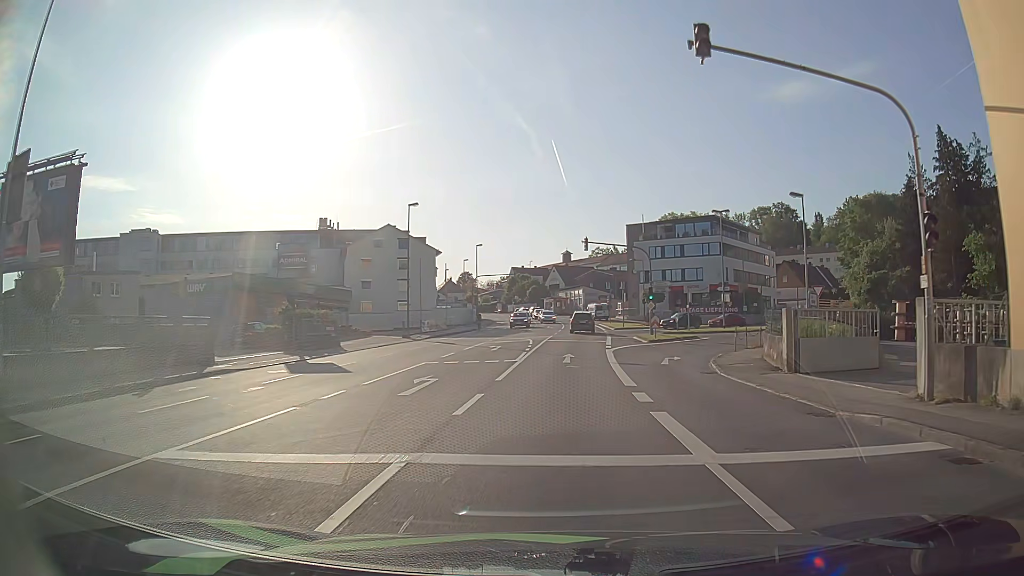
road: tertiary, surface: asphalt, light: Day
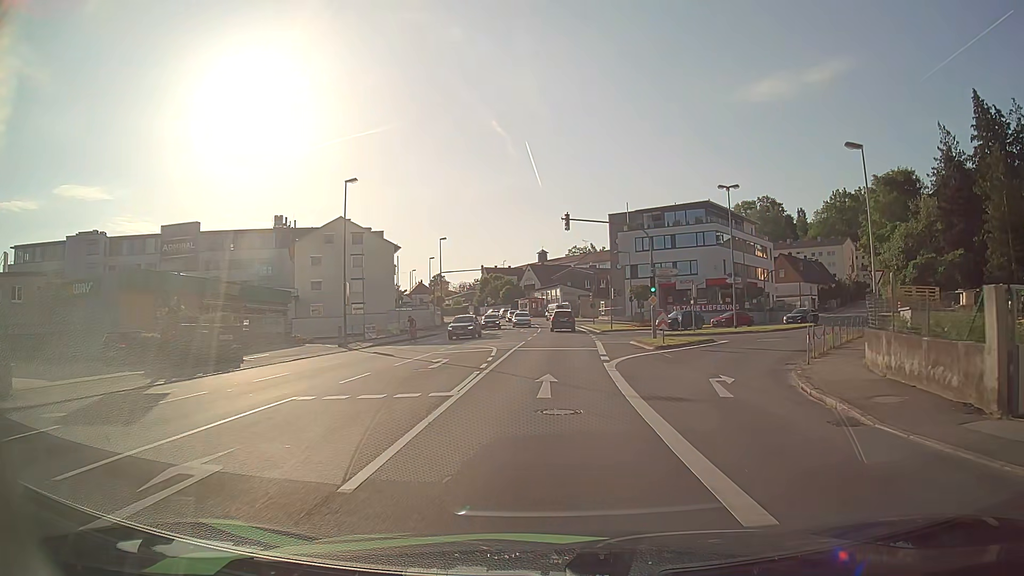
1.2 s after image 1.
(+0.2, +10.8) m; +2°
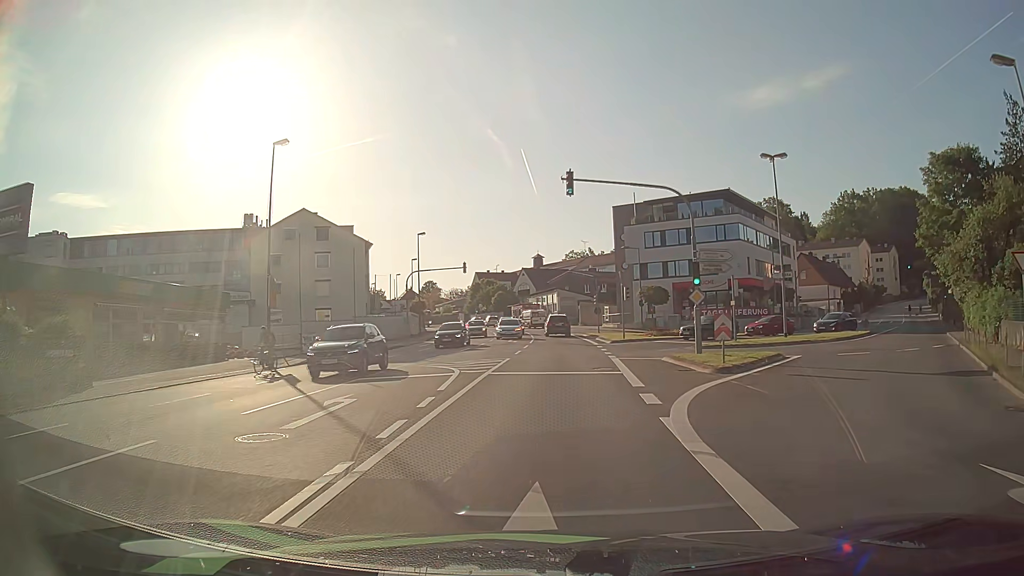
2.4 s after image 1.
(0.0, +11.4) m; 0°
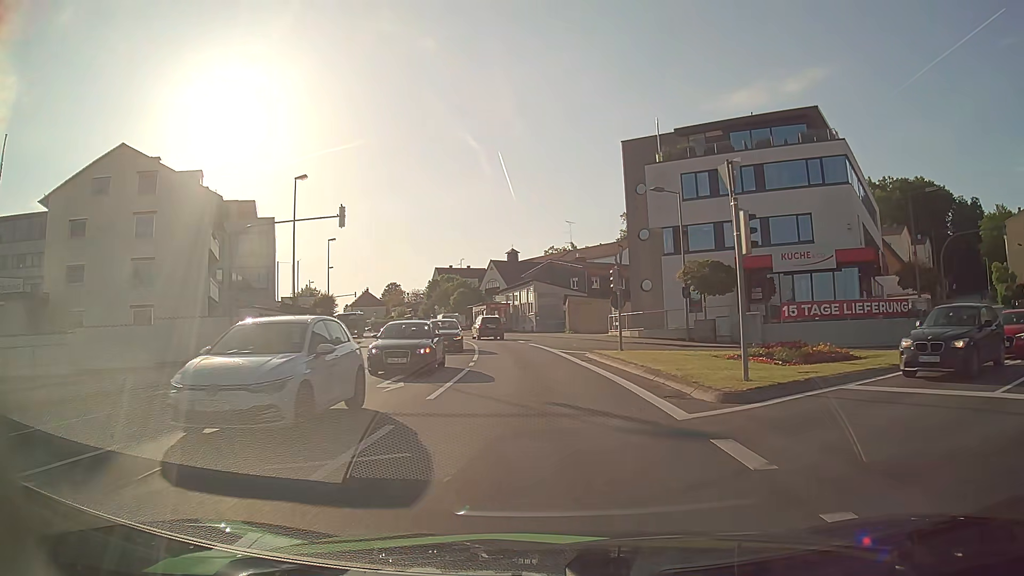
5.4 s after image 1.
(+0.6, +29.5) m; +2°
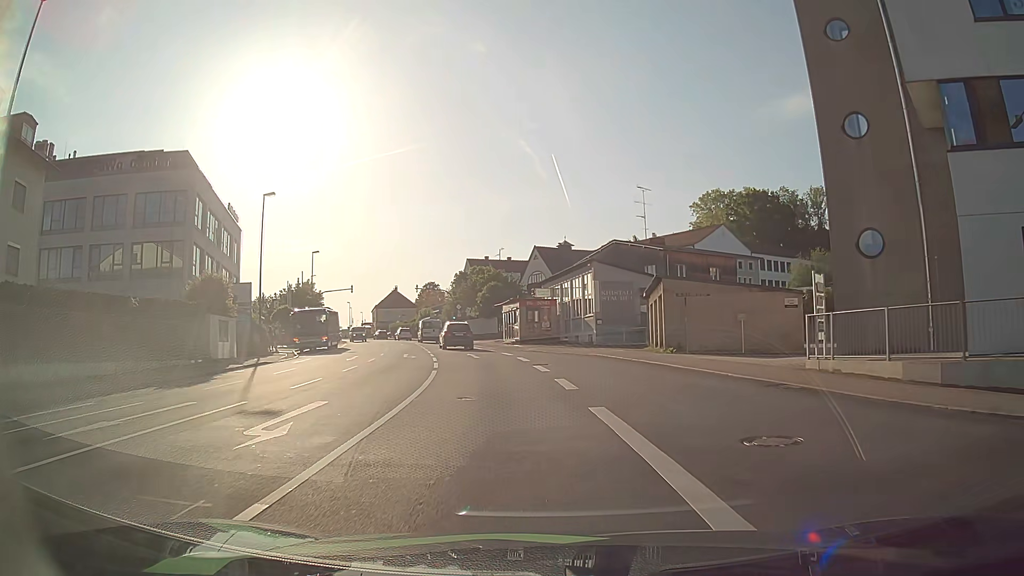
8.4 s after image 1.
(-0.8, +27.2) m; -5°
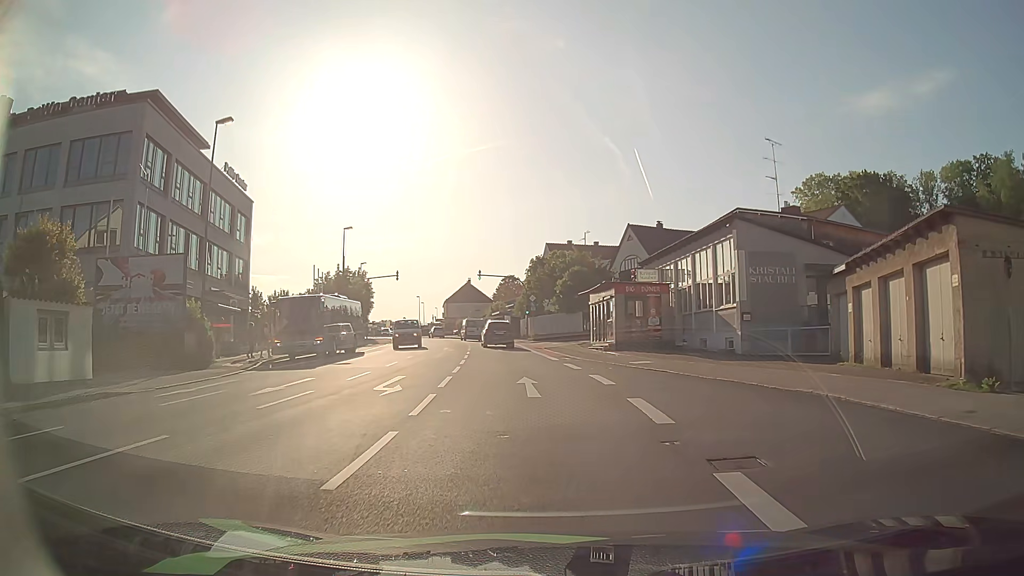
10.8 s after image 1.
(-1.1, +16.6) m; -7°
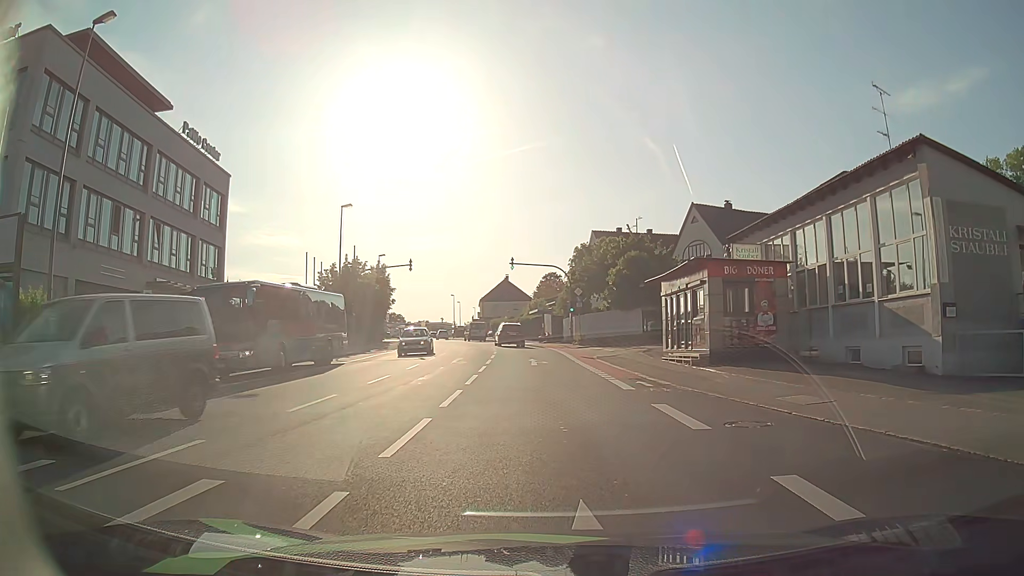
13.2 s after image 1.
(-0.4, +11.9) m; -4°
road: tertiary_link
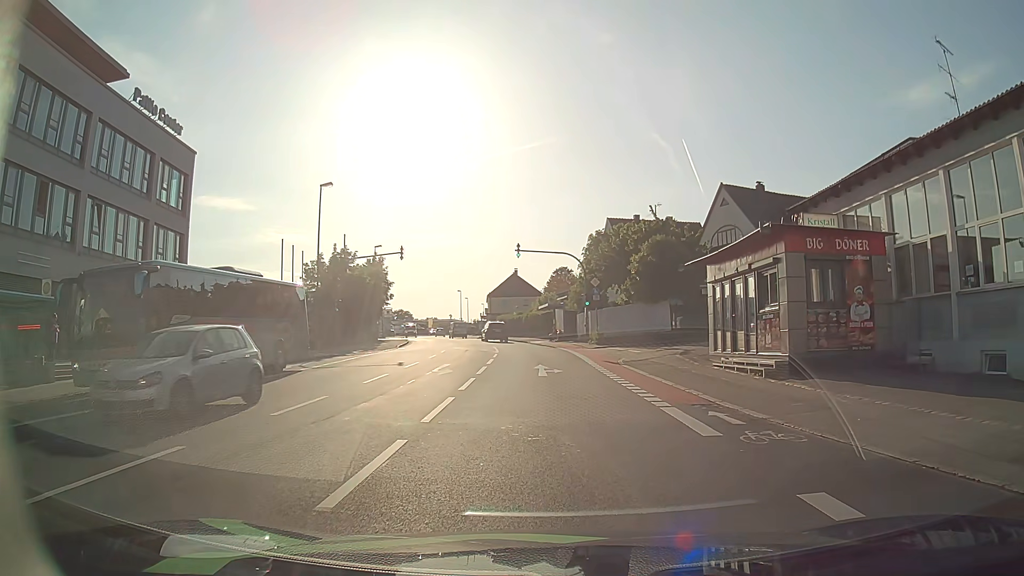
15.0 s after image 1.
(0.0, +6.6) m; -2°
(0, +10) (0, +20) (0, +30) (-1, +40) (-2, +50) (-3, +60) (-5, +70) (-7, +79) (-9, +89) (-12, +99) m
